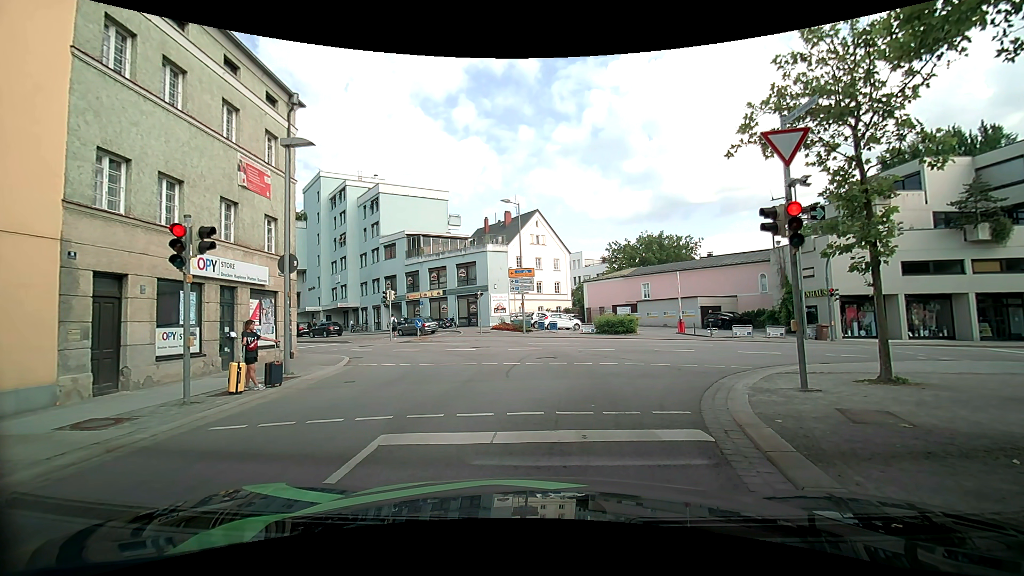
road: tertiary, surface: asphalt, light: Day
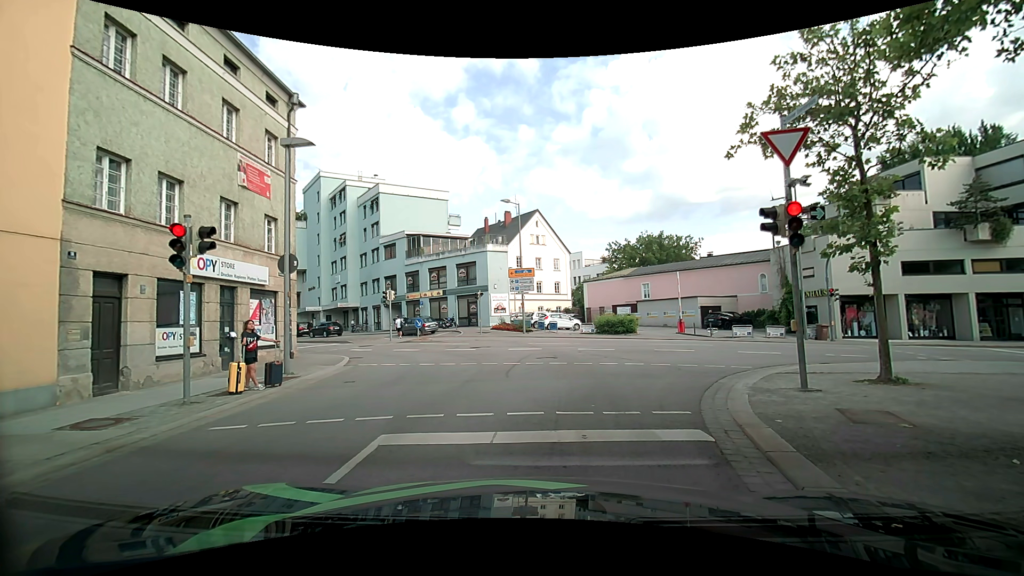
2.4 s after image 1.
(0.0, 0.0) m; 0°
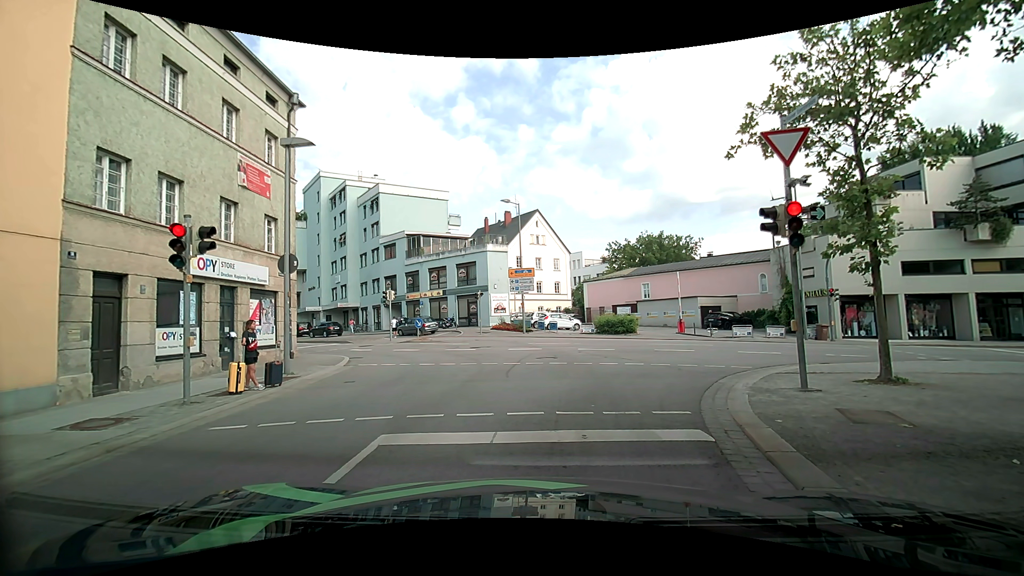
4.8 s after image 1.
(0.0, 0.0) m; 0°
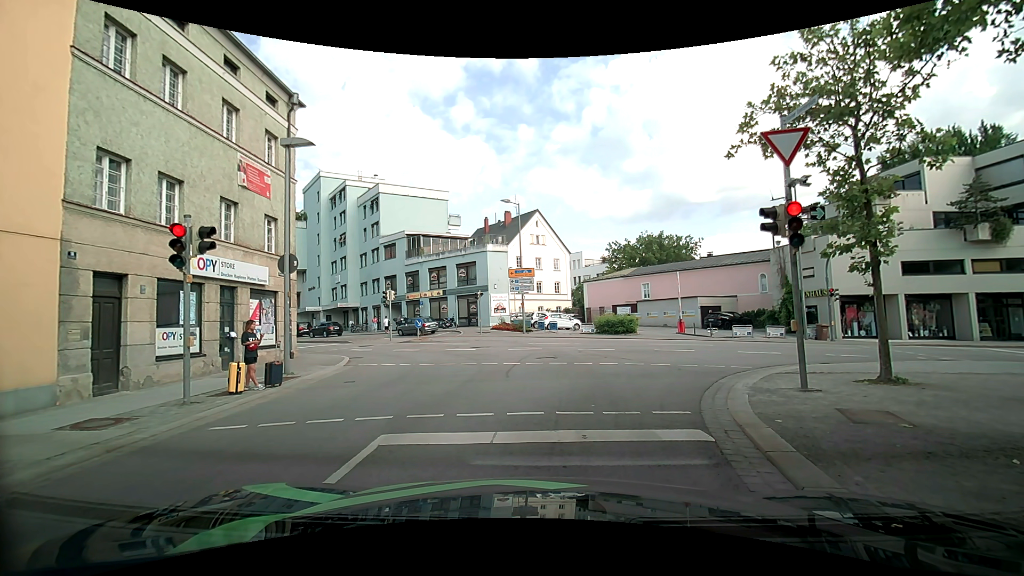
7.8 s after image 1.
(0.0, 0.0) m; 0°
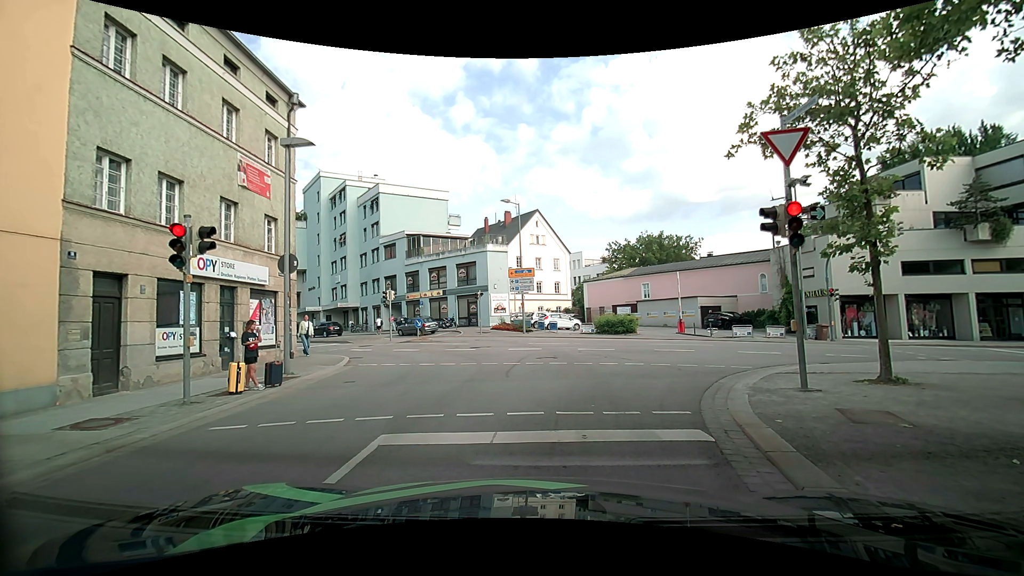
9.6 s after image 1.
(0.0, 0.0) m; 0°
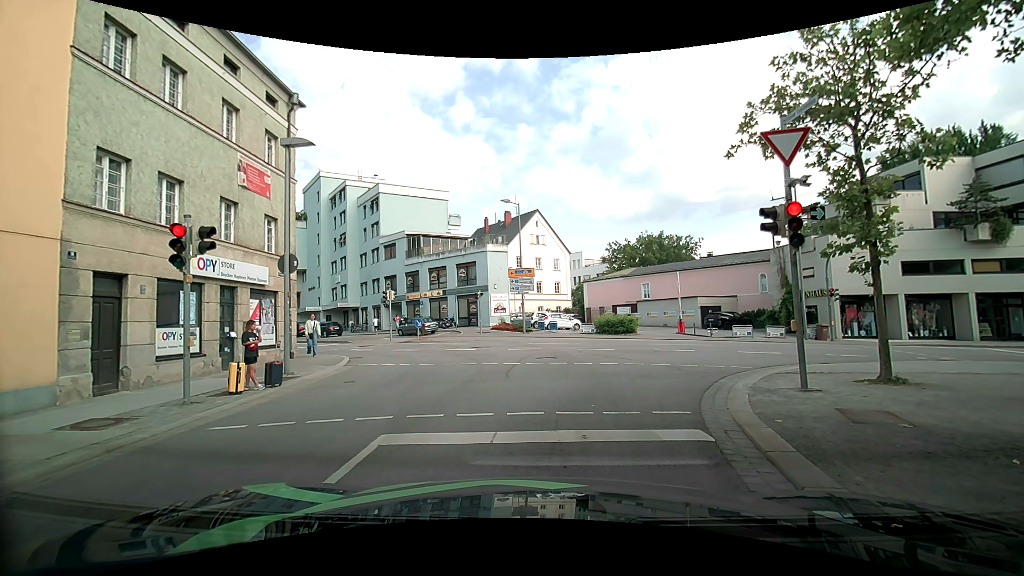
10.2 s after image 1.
(0.0, 0.0) m; 0°
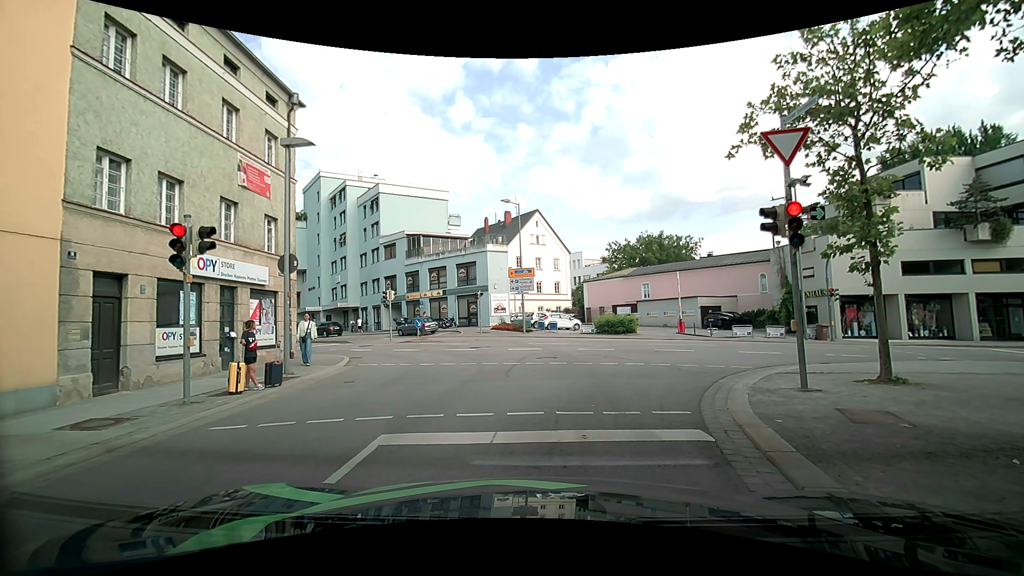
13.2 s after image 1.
(0.0, 0.0) m; 0°
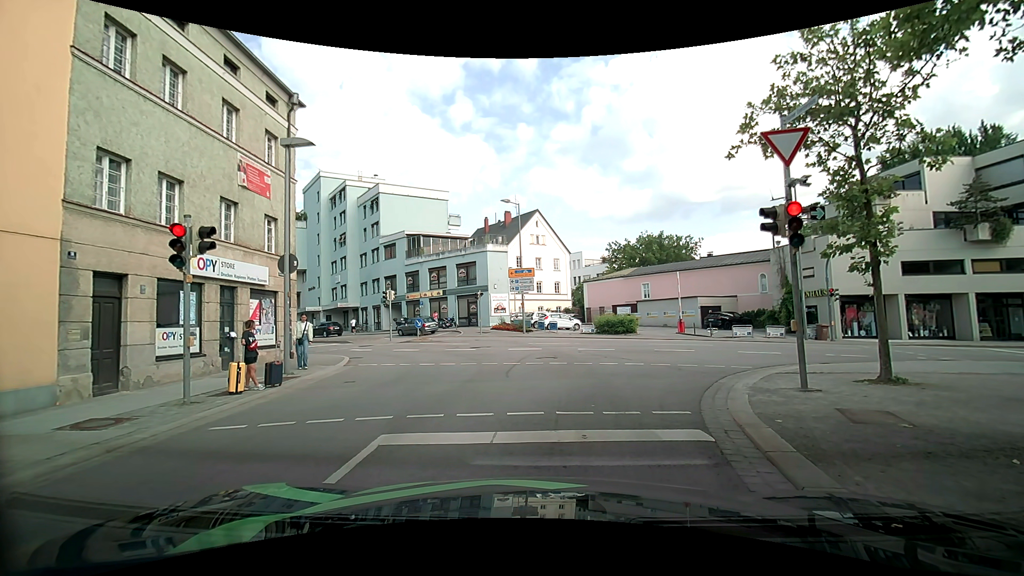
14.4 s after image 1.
(0.0, 0.0) m; 0°
(0, +10) (-1, +20) (-4, +29) (-10, +37) (-19, +42) (-27, +48) (-35, +53) (-43, +60) (-51, +66) (-58, +73) m
